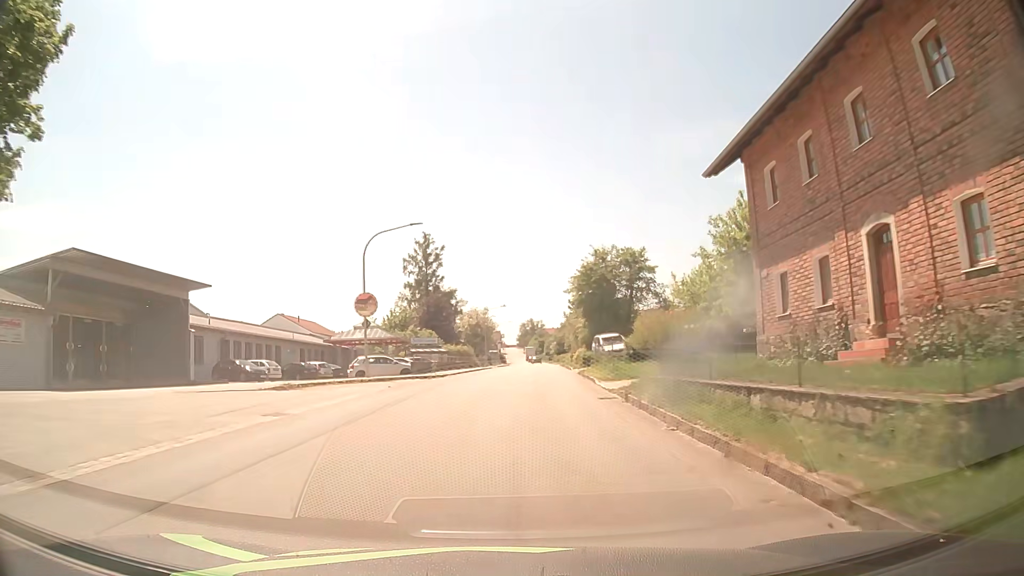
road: tertiary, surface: asphalt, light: Day
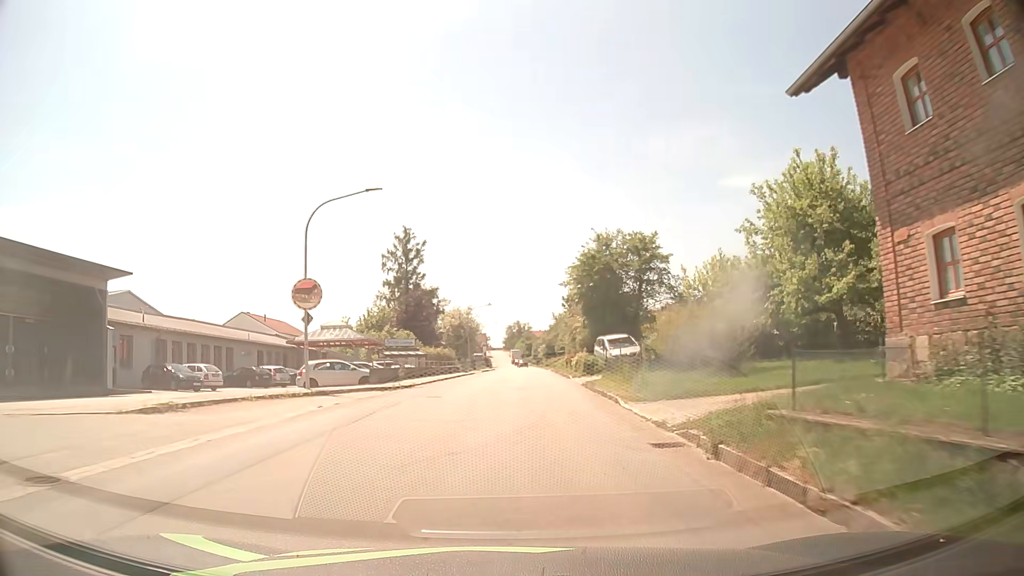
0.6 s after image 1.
(+0.1, +7.7) m; +1°
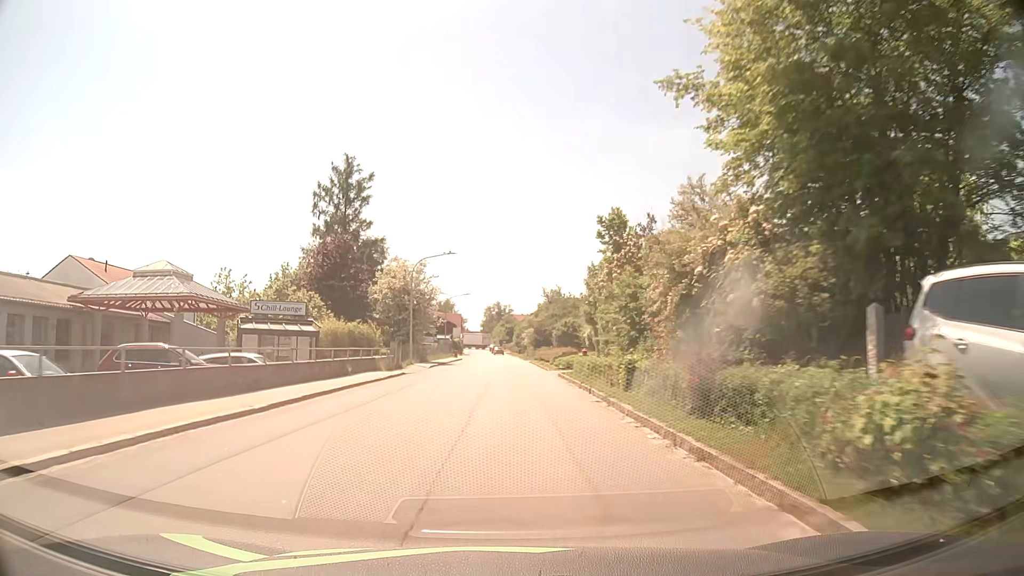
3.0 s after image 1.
(+0.8, +30.8) m; +2°
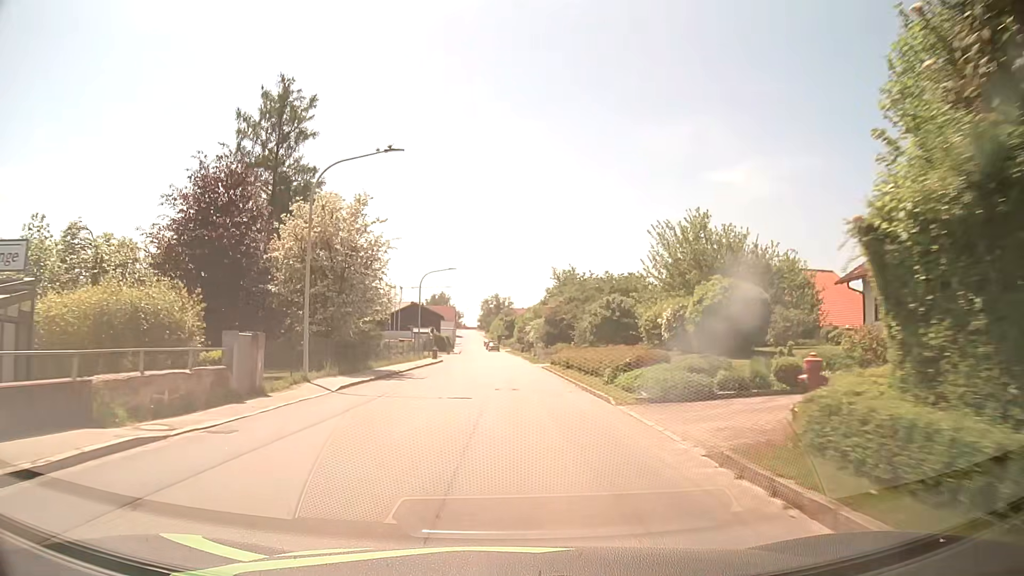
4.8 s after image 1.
(0.0, +23.2) m; 0°
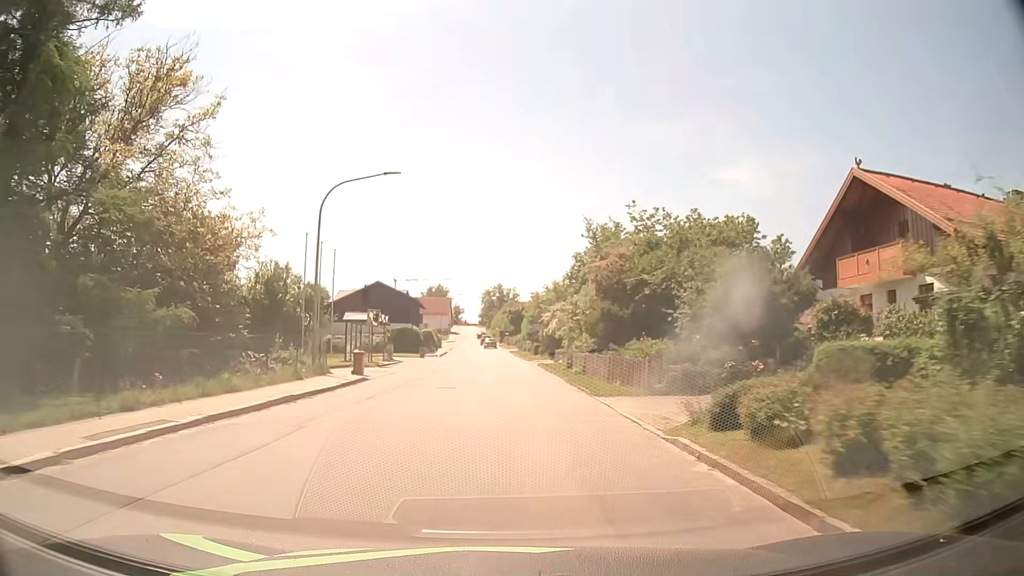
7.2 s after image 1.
(-0.1, +30.9) m; -1°
(0, +10) (0, +20) (0, +30) (-1, +40) (-1, +50) (-1, +60) (-2, +70) (-2, +80) (-2, +90) (-3, +100) m
